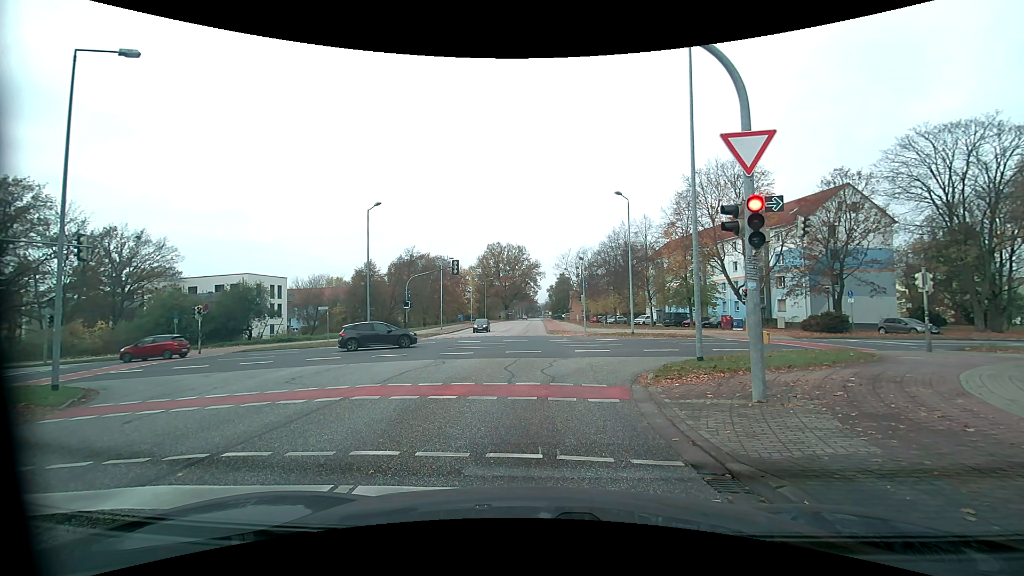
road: tertiary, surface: asphalt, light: Day
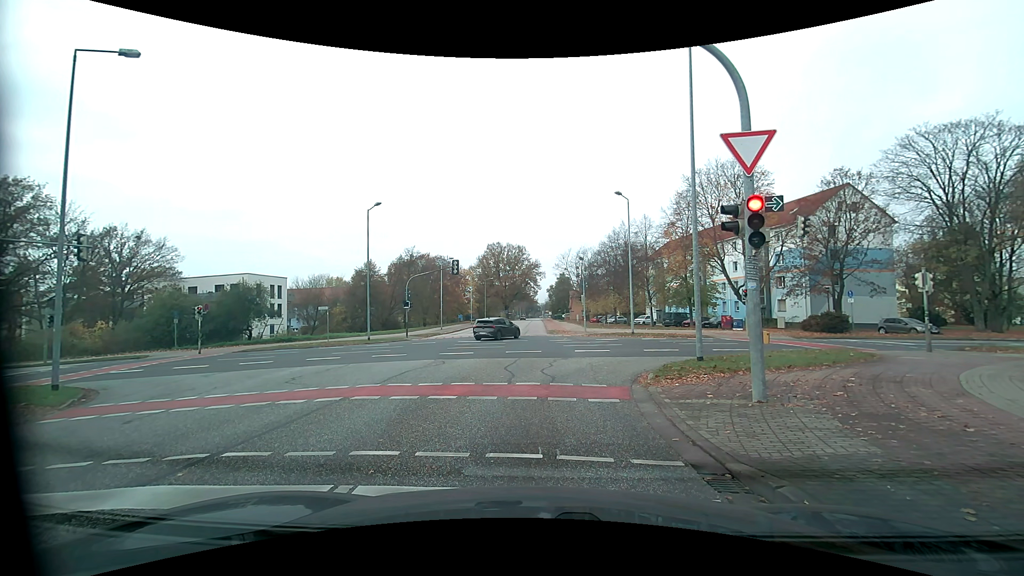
(0.0, 0.0) m; 0°
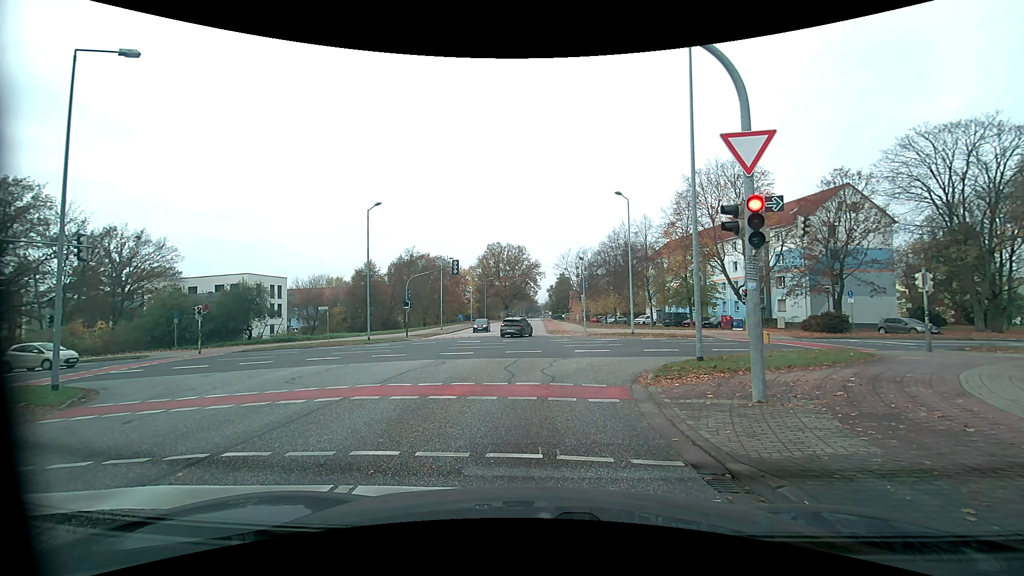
(0.0, 0.0) m; 0°
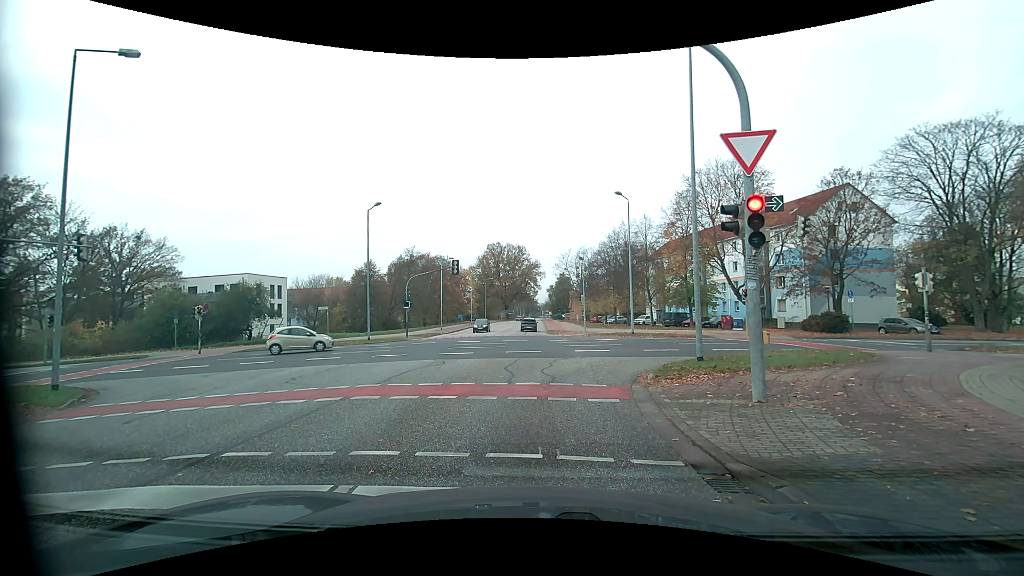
(0.0, 0.0) m; 0°
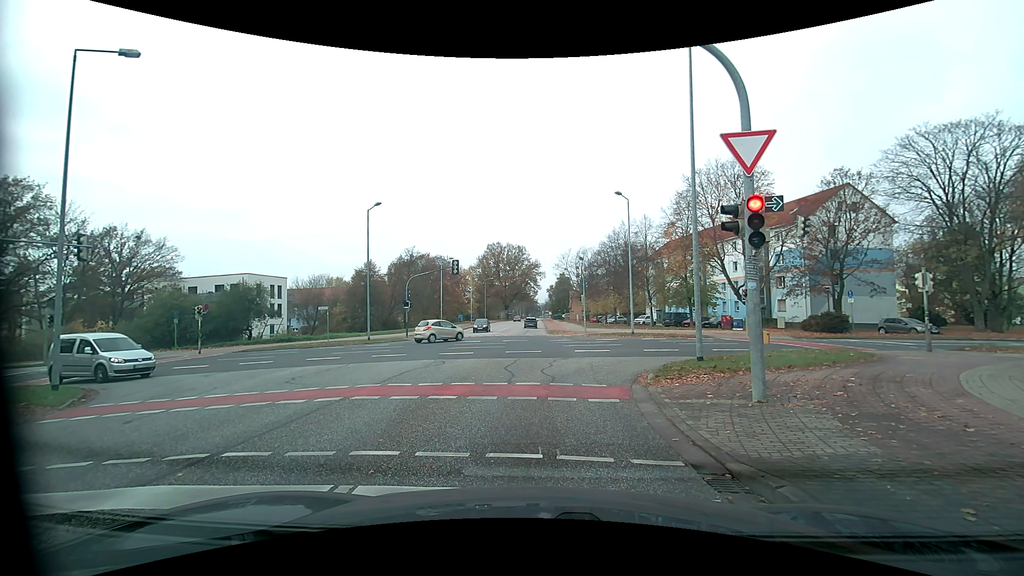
(0.0, 0.0) m; 0°
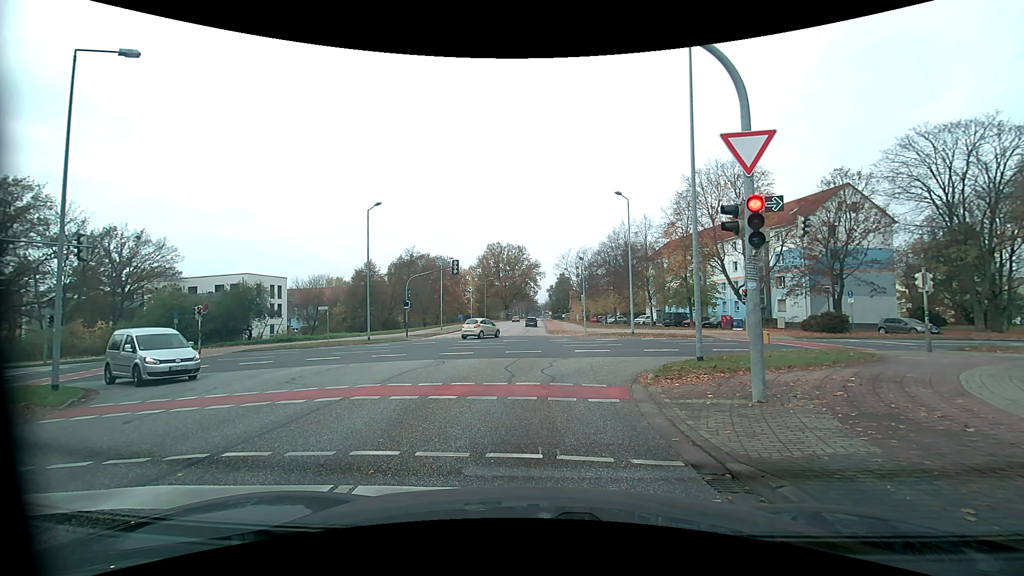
(0.0, 0.0) m; 0°
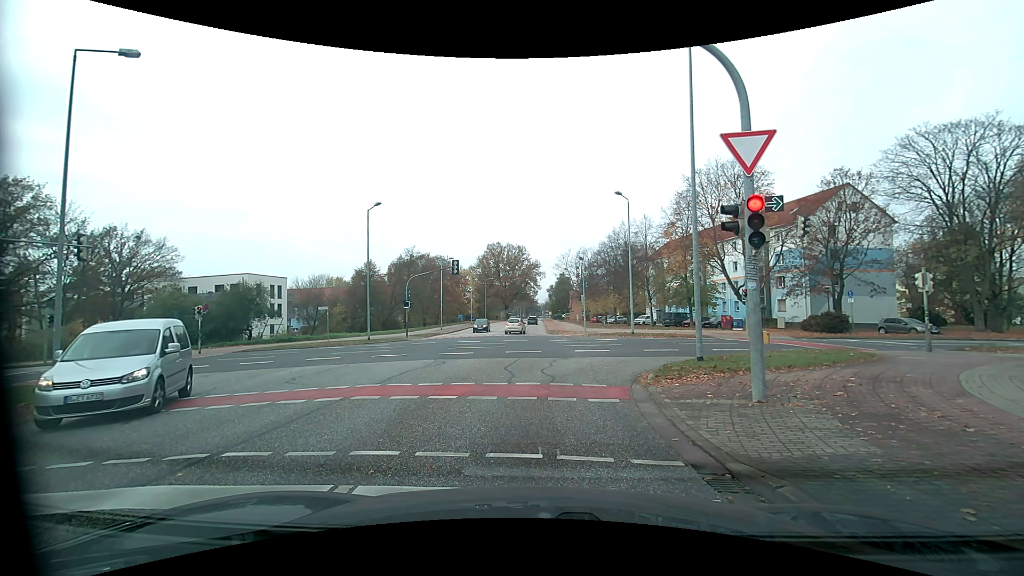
(0.0, 0.0) m; 0°
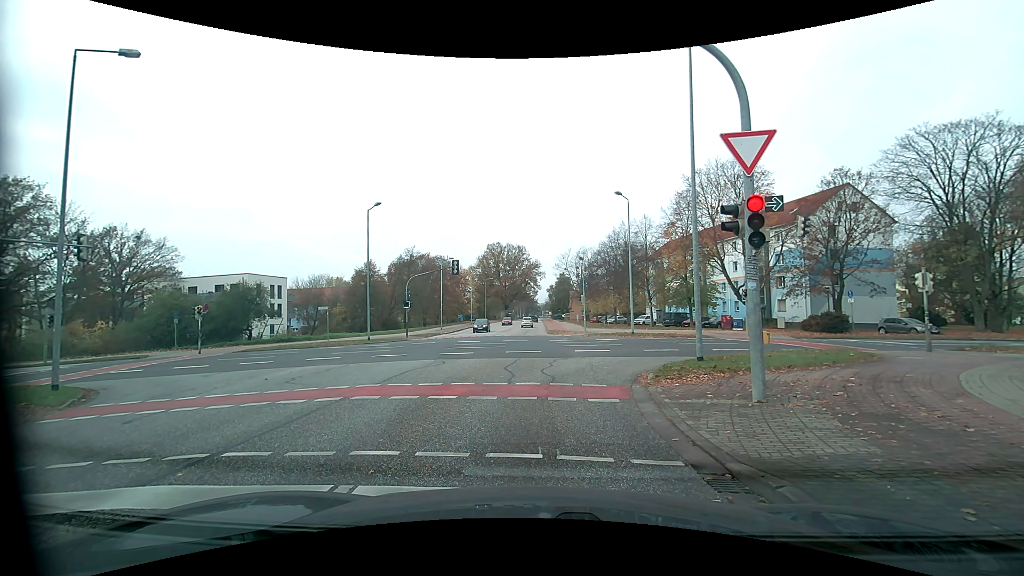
(0.0, 0.0) m; 0°
(0, +10) (0, +20) (0, +30) (0, +40) (0, +50) (0, +60) (0, +70) (0, +80) (+1, +90) (+1, +100) m
